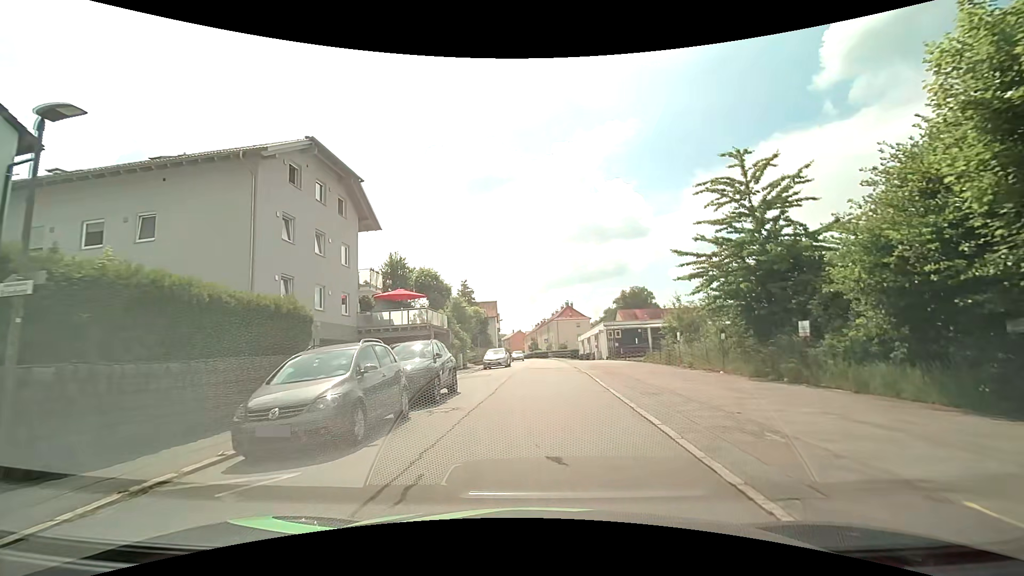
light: Day
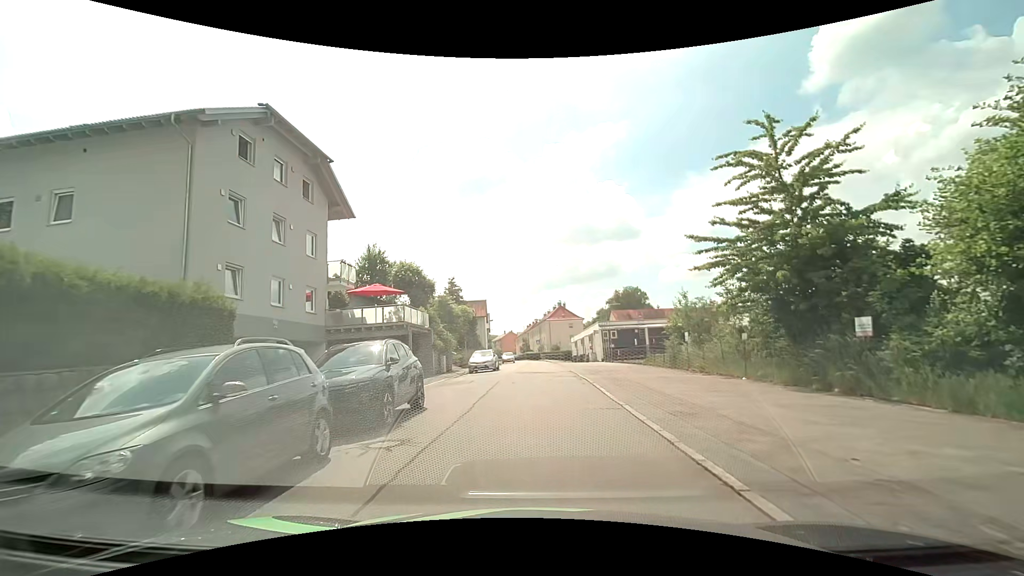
(+0.1, +3.6) m; +2°
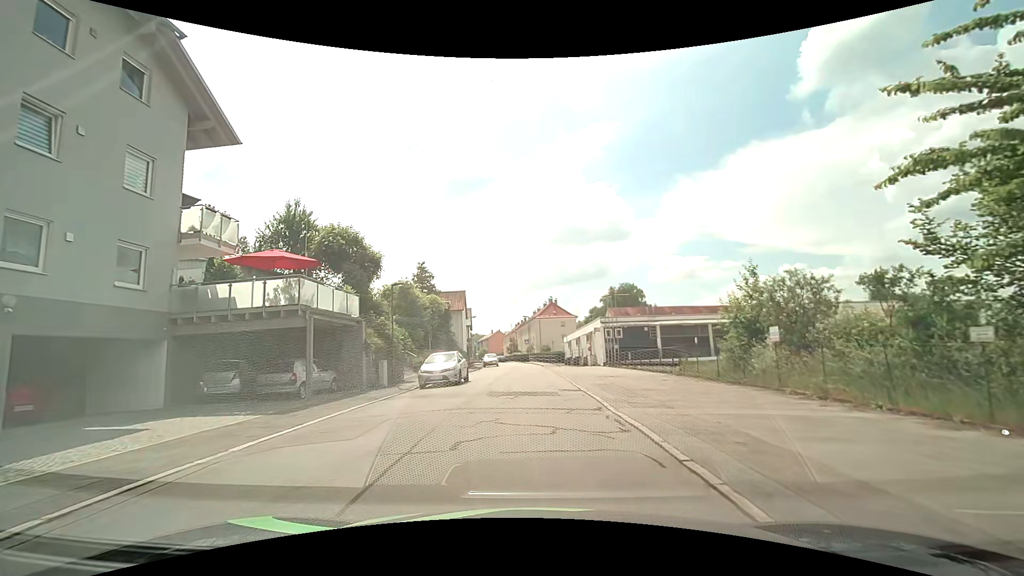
(+0.1, +11.4) m; +1°
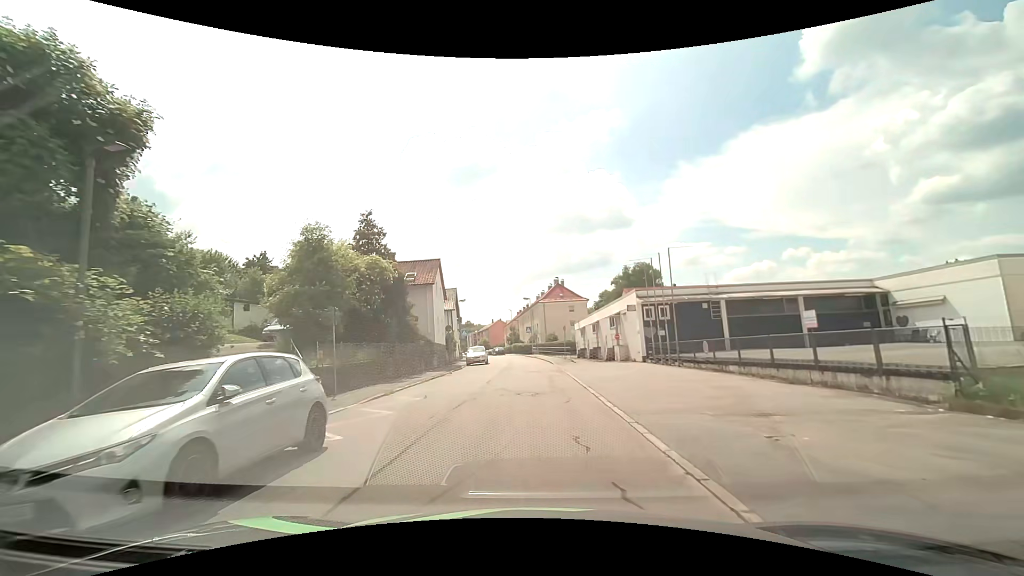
(+0.2, +17.0) m; 0°
(0, +10) (0, +20) (0, +30) (-1, +40) (-1, +50) (-2, +60) (-4, +70) (-6, +80) (-9, +89) (-11, +99) m
